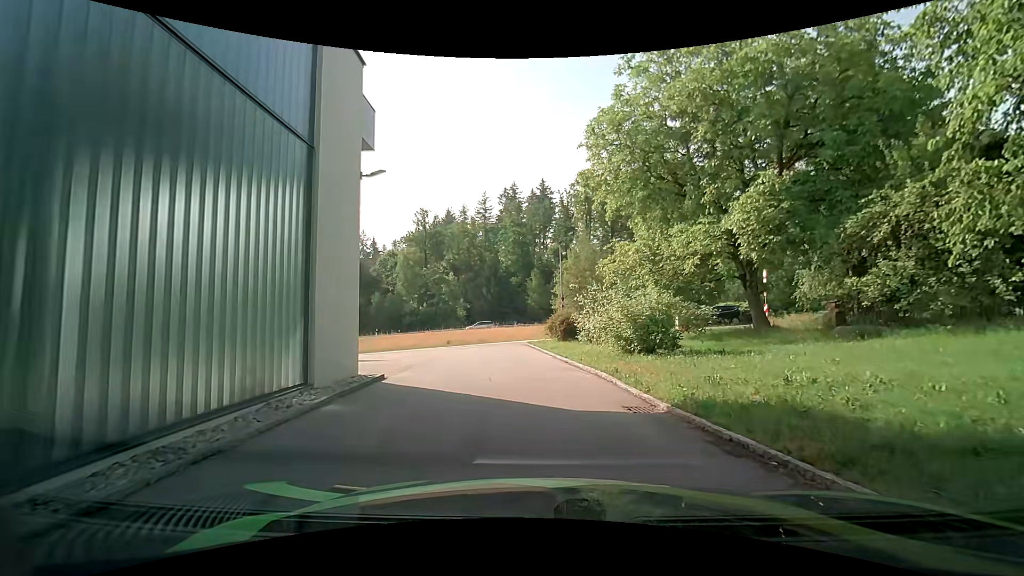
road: residential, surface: asphalt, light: Day
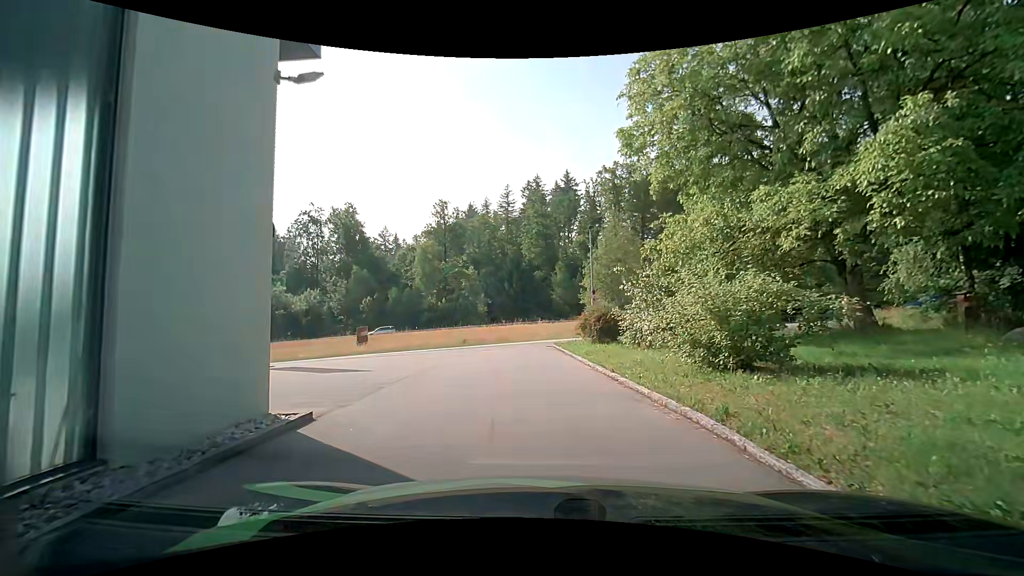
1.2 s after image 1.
(-0.1, +5.0) m; -3°
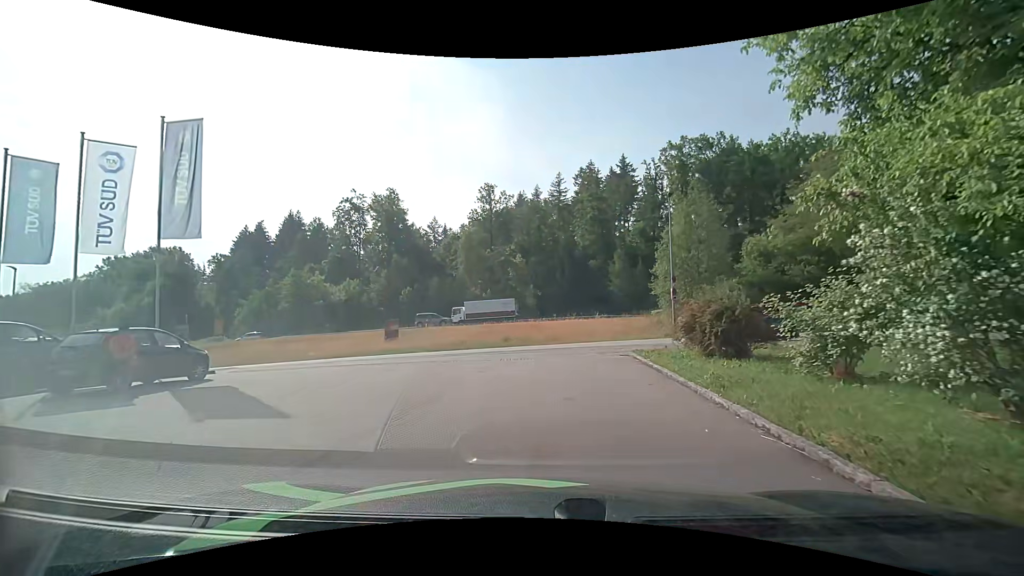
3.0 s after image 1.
(-0.4, +7.6) m; -6°
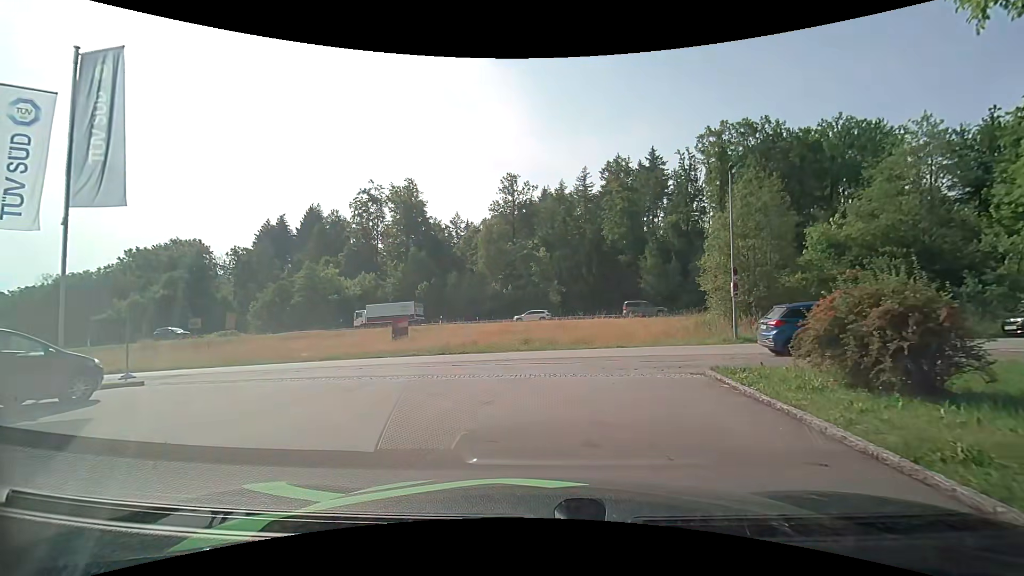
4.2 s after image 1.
(-0.1, +4.7) m; -2°
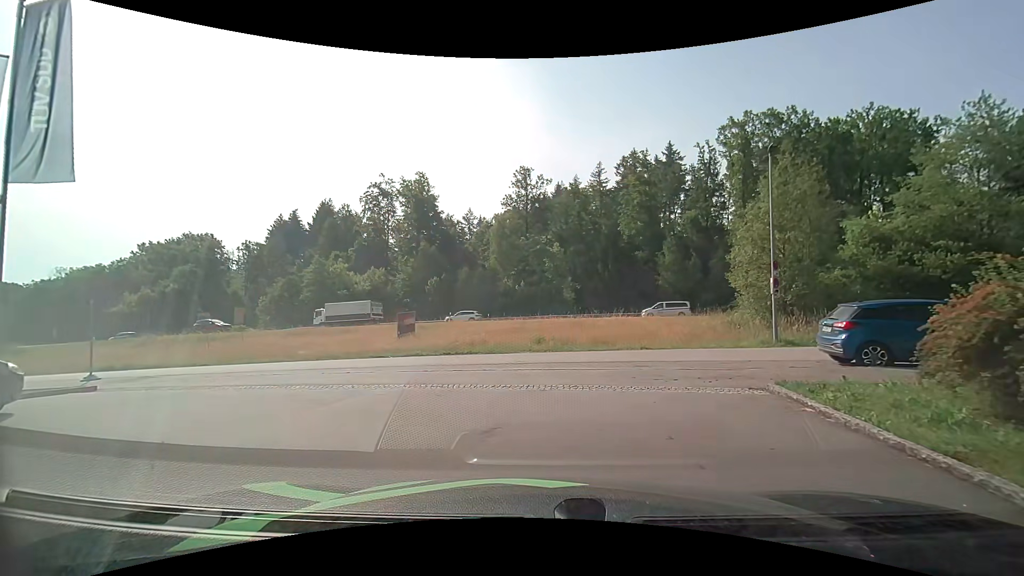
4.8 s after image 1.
(0.0, +2.1) m; -1°
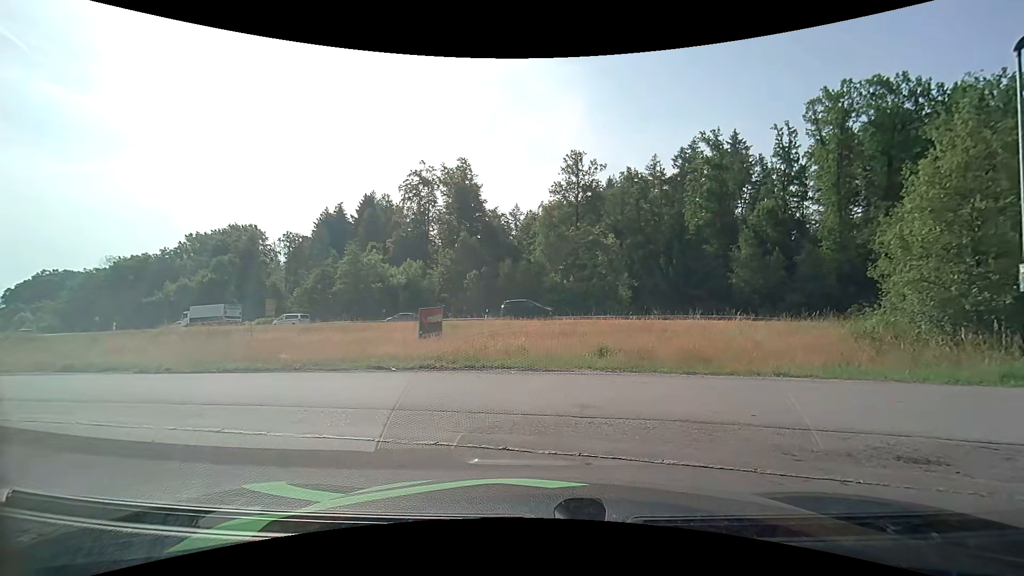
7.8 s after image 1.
(-0.4, +7.0) m; -3°
